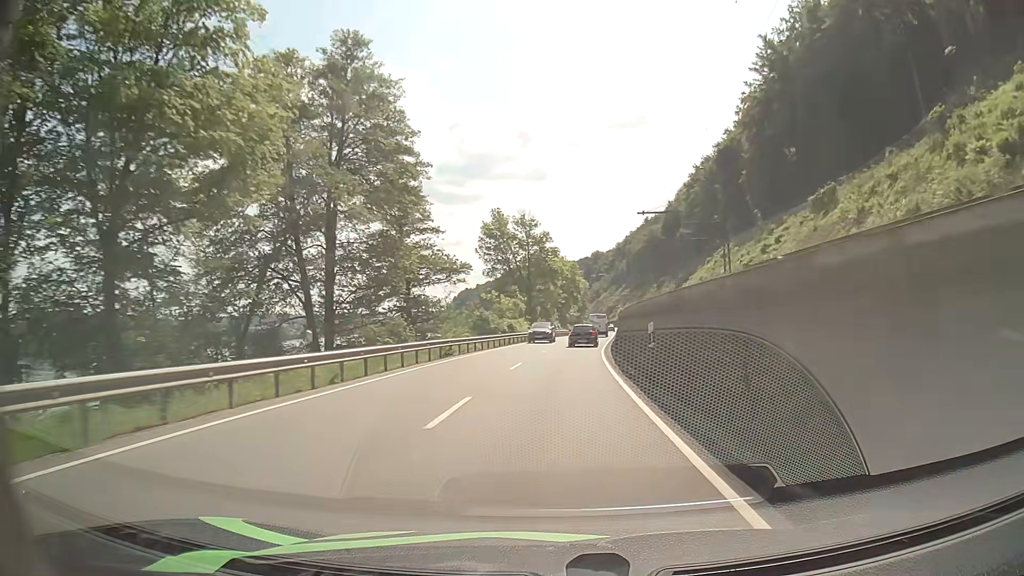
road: primary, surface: asphalt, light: Day
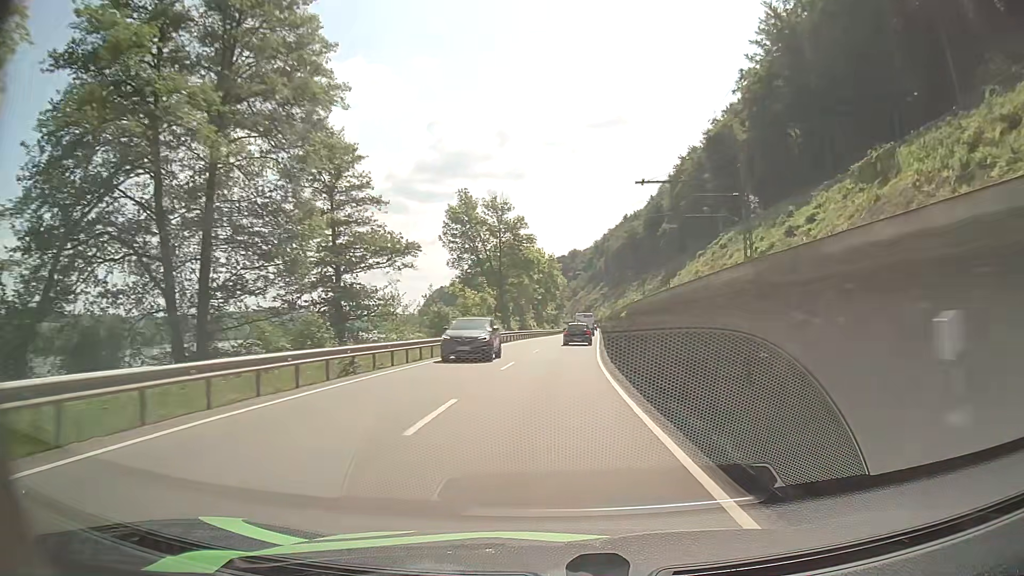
(+0.3, +12.6) m; +2°
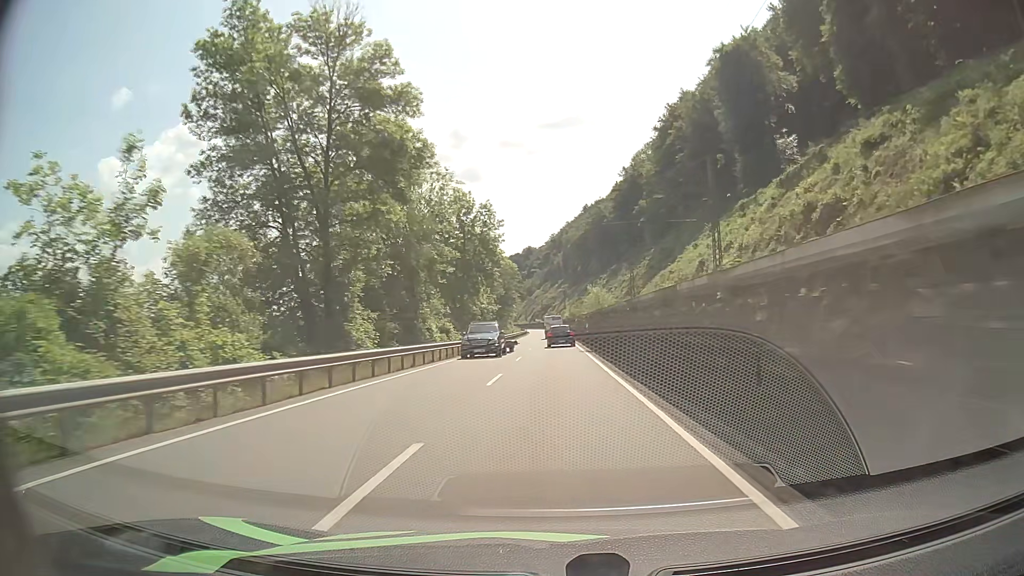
(+2.7, +52.1) m; +5°
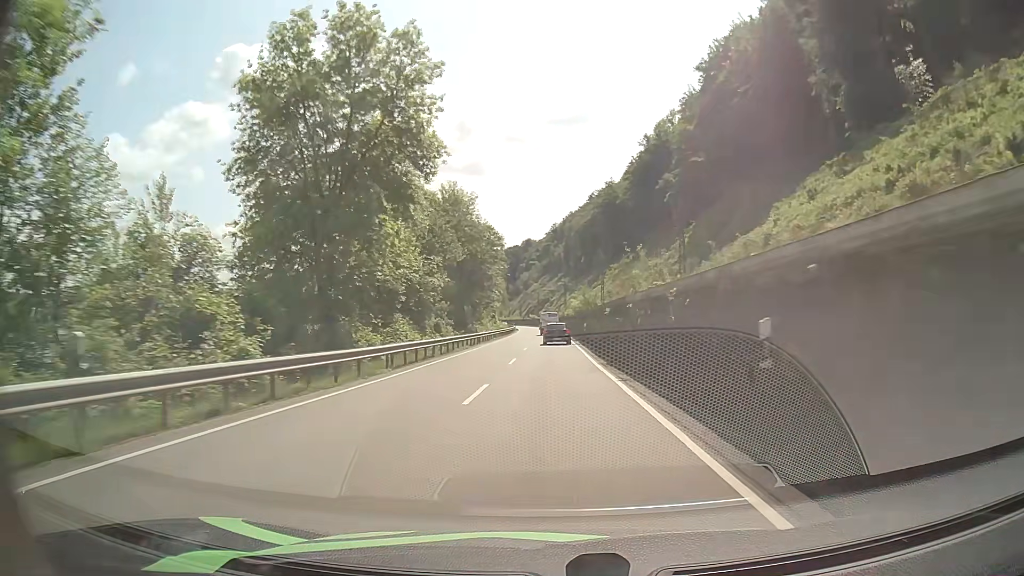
(+0.1, +39.8) m; 0°
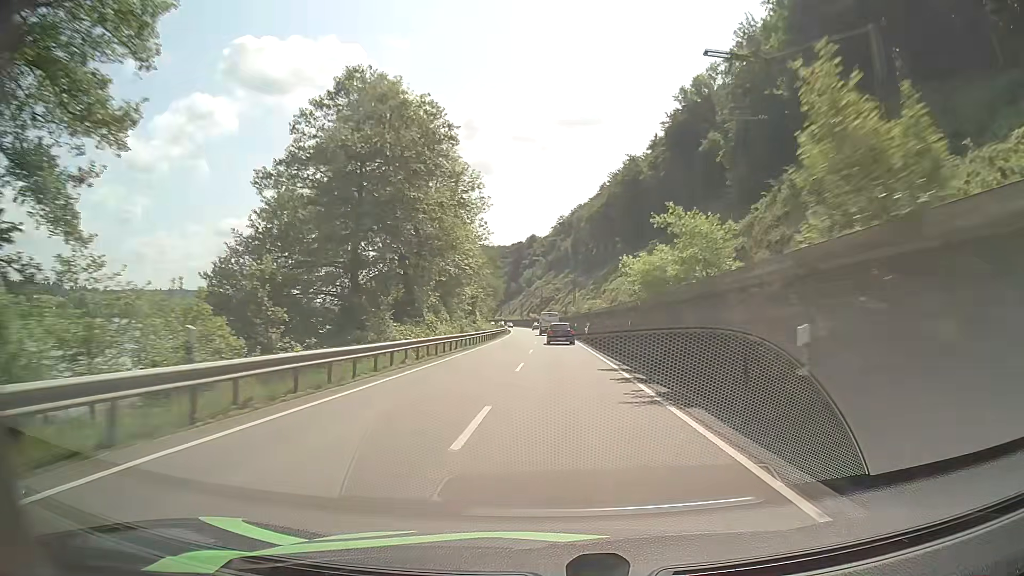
(-0.2, +40.1) m; 0°
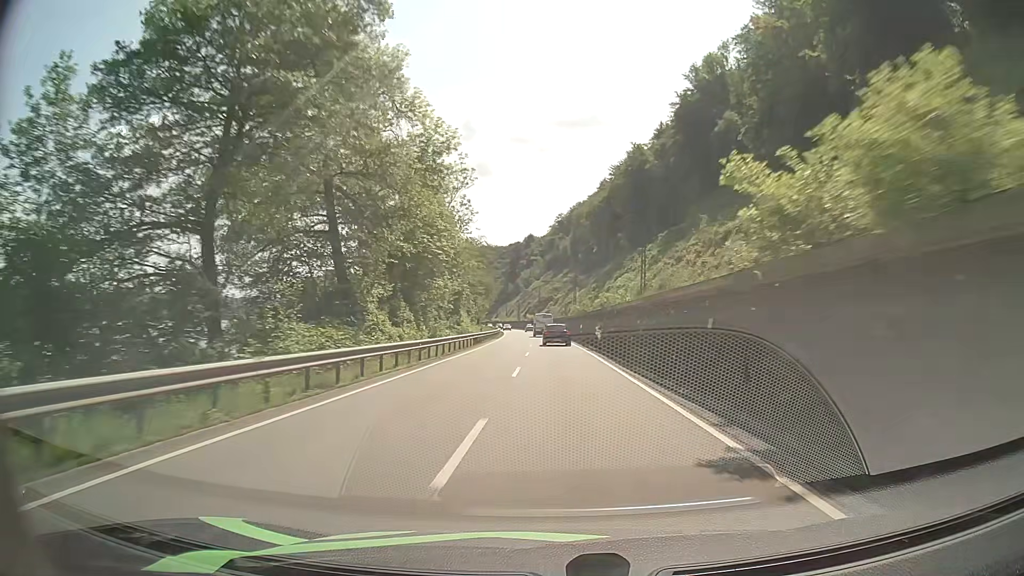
(0.0, +13.5) m; 0°
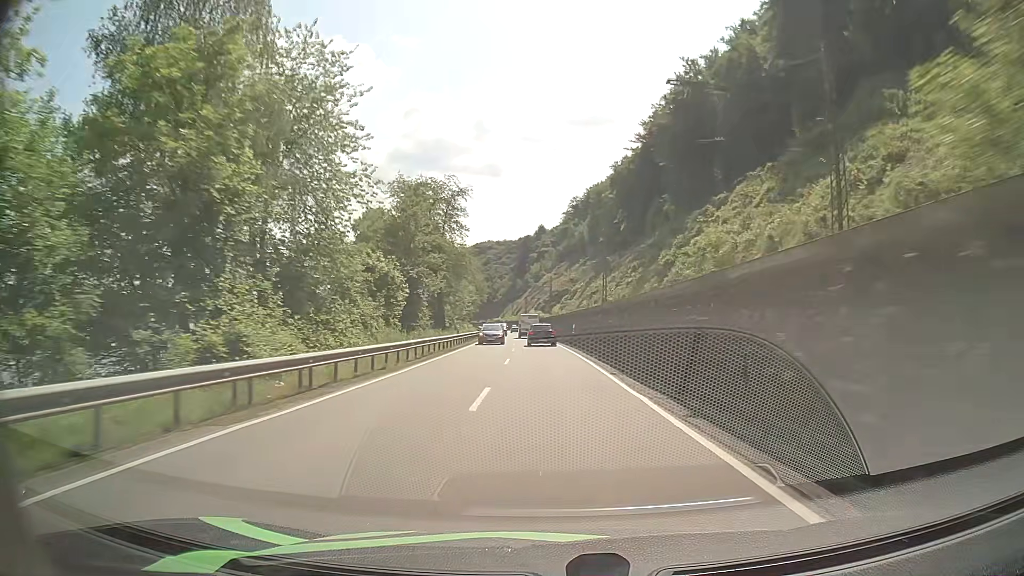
(-0.3, +54.9) m; -1°
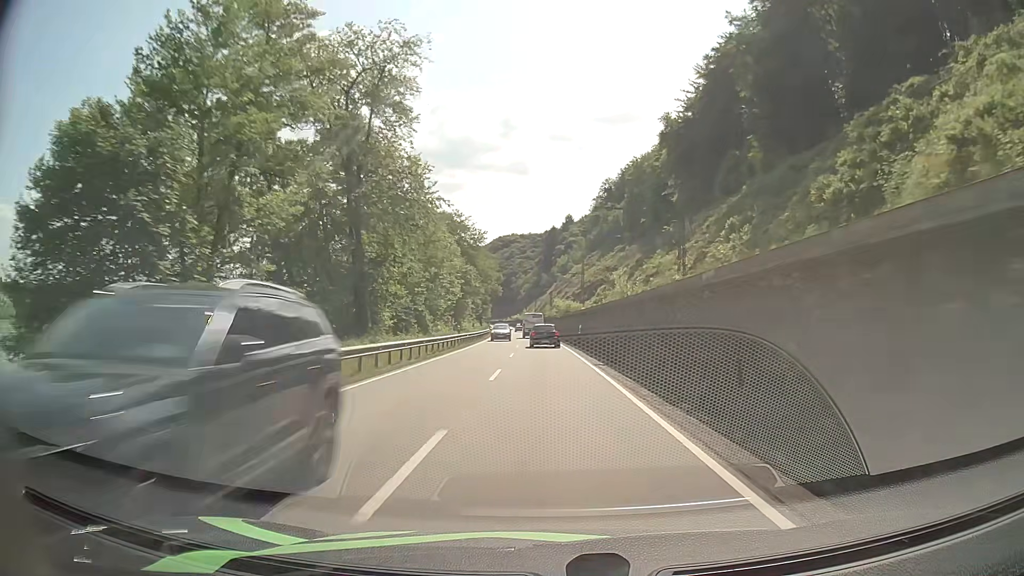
(-0.9, +41.6) m; -3°
(0, +10) (0, +20) (0, +30) (0, +40) (-1, +50) (-1, +60) (-2, +70) (-2, +80) (-3, +90) (-4, +100) m
